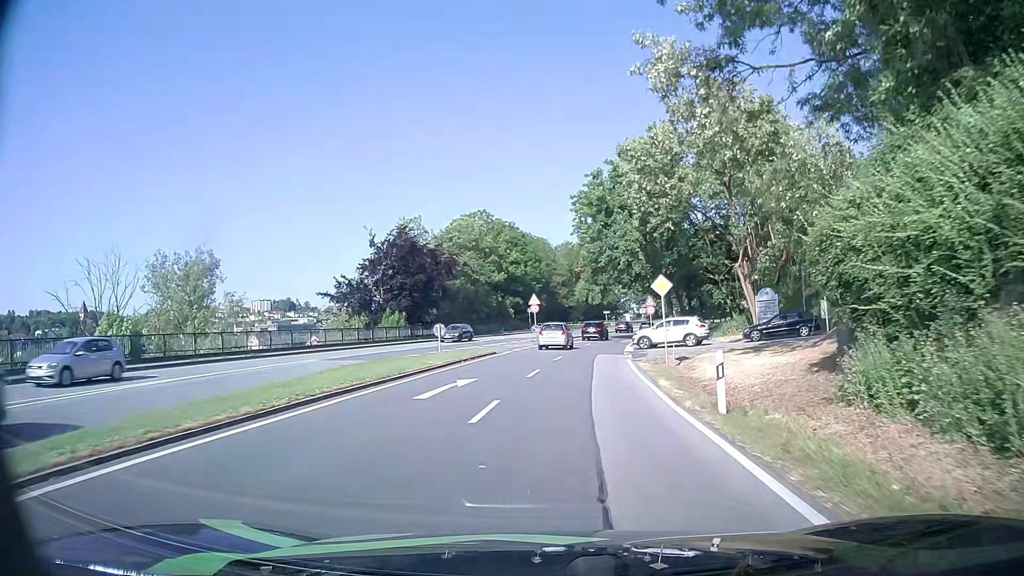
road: primary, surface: asphalt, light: Day
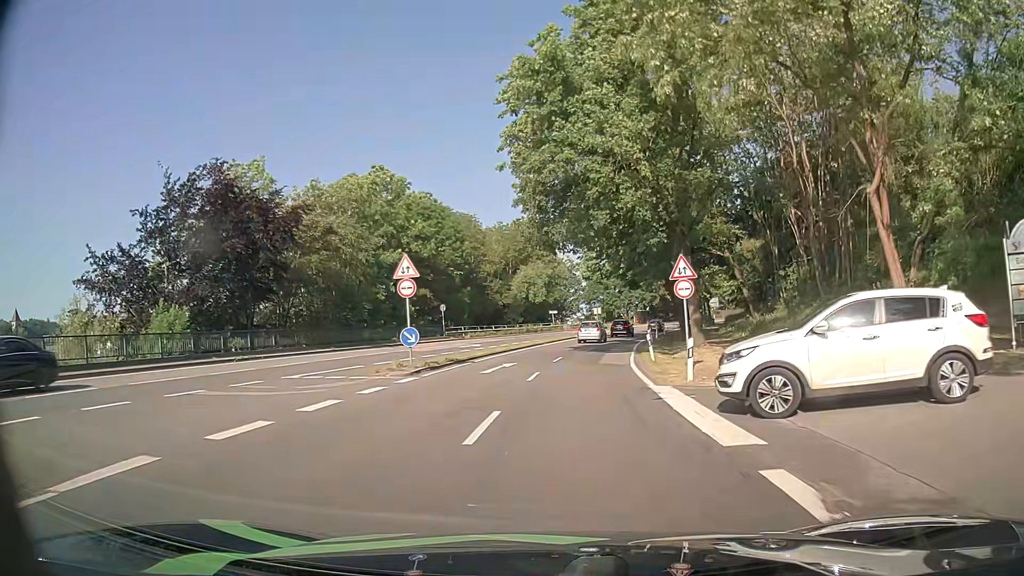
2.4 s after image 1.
(+1.6, +29.3) m; +6°
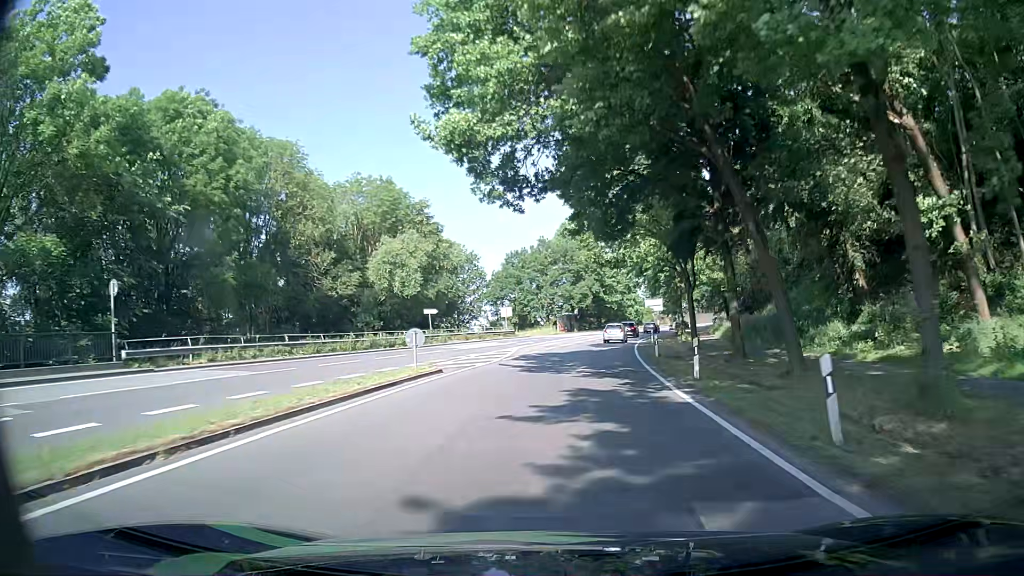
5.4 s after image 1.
(+2.6, +39.2) m; +8°
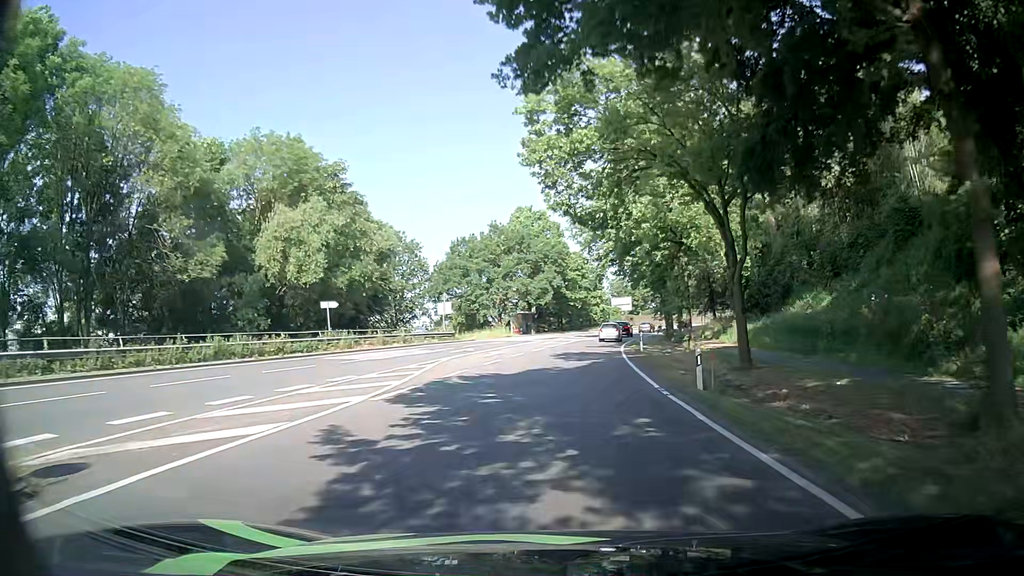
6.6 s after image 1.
(+0.4, +16.2) m; +4°
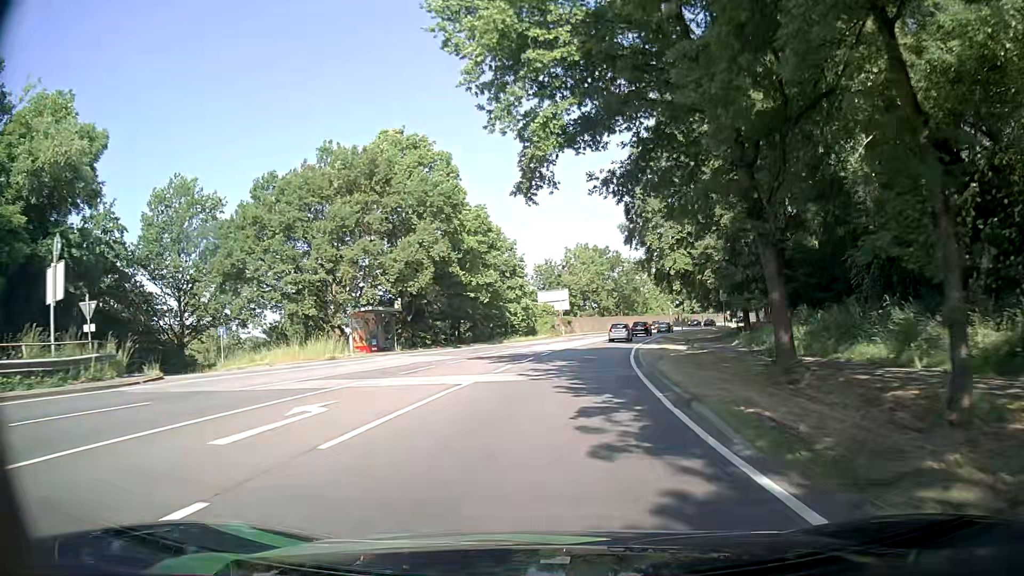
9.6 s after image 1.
(+2.4, +41.4) m; +7°
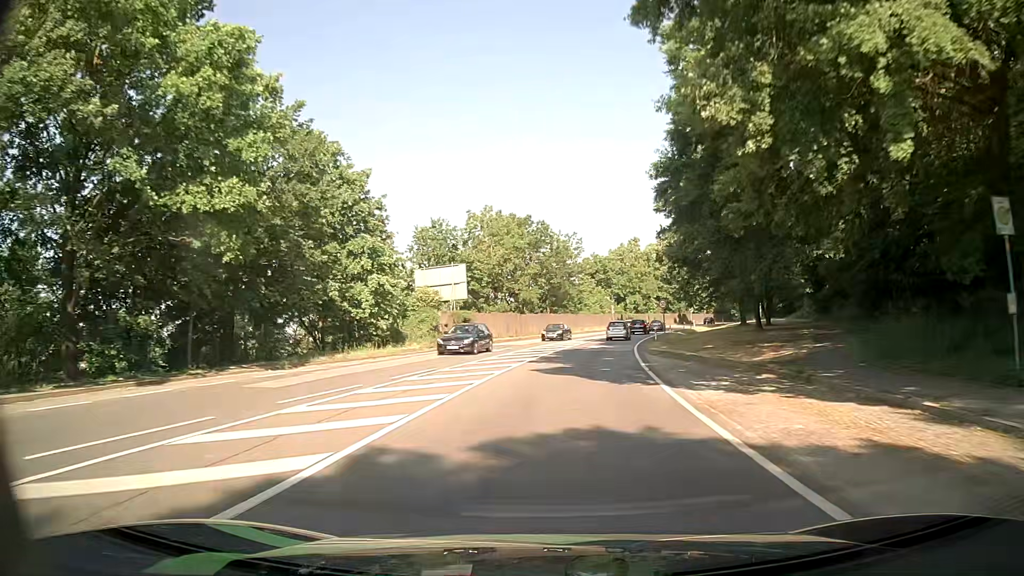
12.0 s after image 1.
(+2.1, +33.6) m; +7°
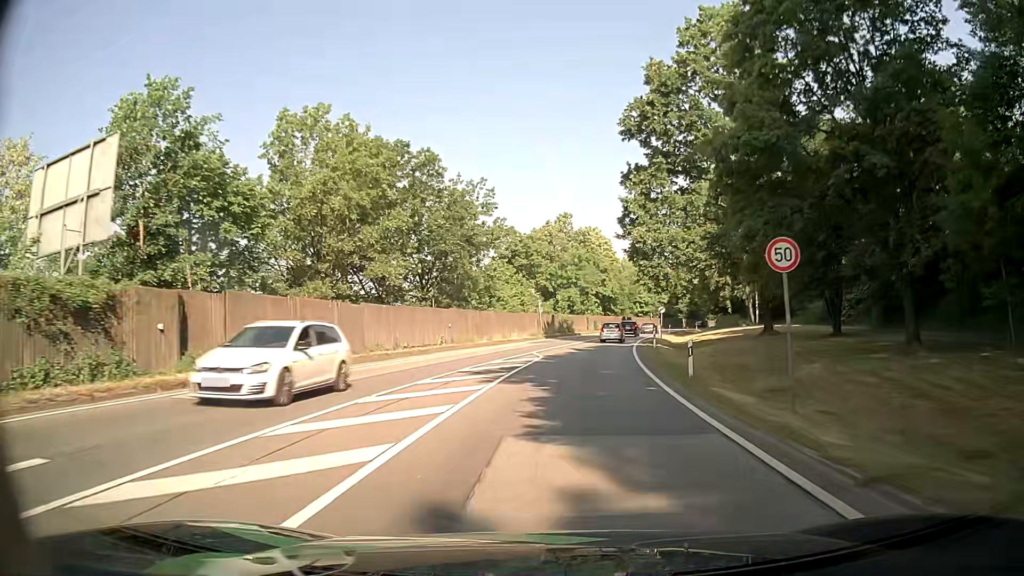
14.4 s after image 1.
(+2.0, +33.6) m; +7°
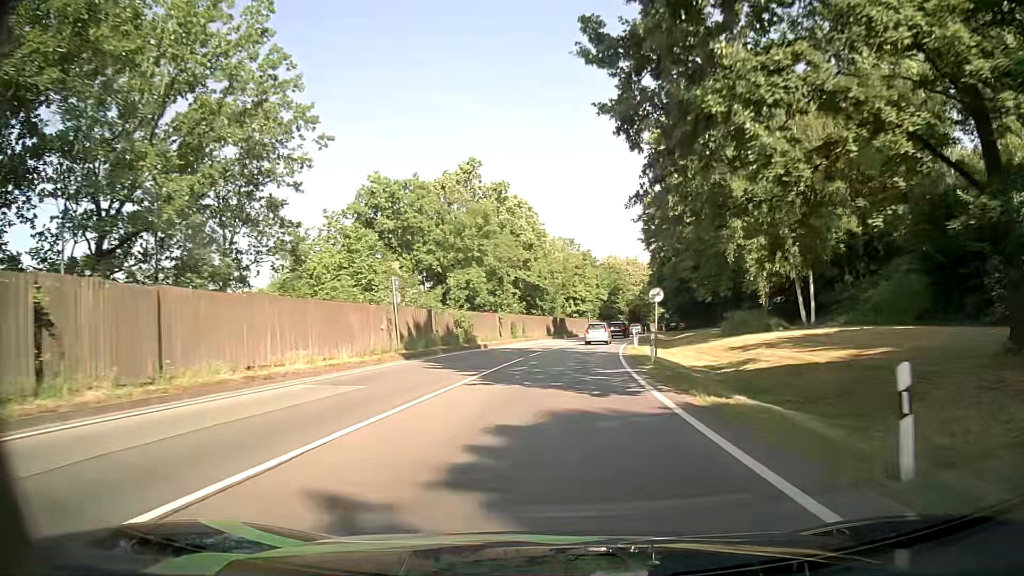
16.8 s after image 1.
(+1.9, +33.1) m; +7°
(0, +10) (0, +20) (+1, +30) (+2, +40) (+3, +50) (+5, +60) (+7, +70) (+9, +79) (+11, +89) (+14, +99) m
